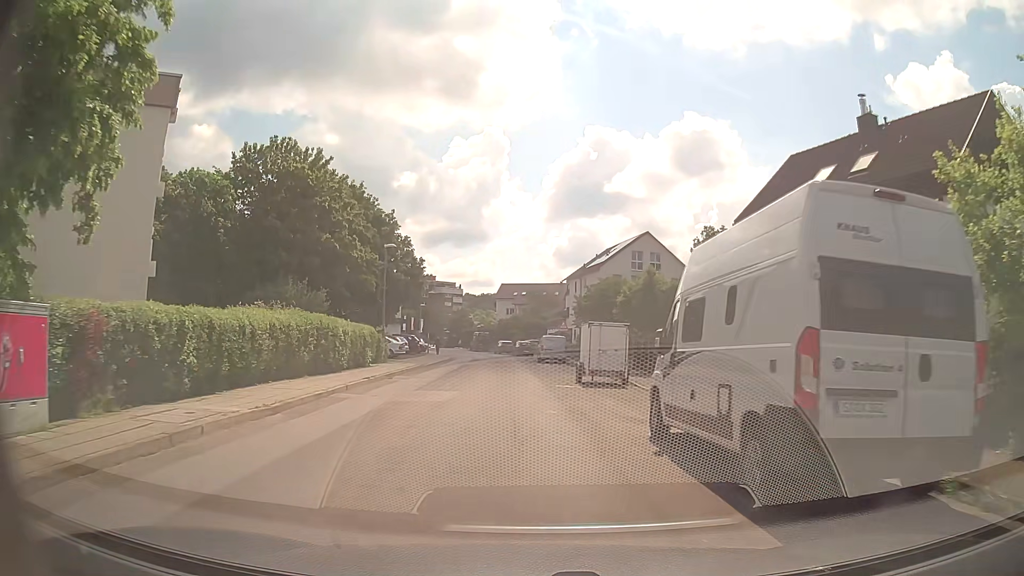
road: residential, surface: asphalt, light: Day
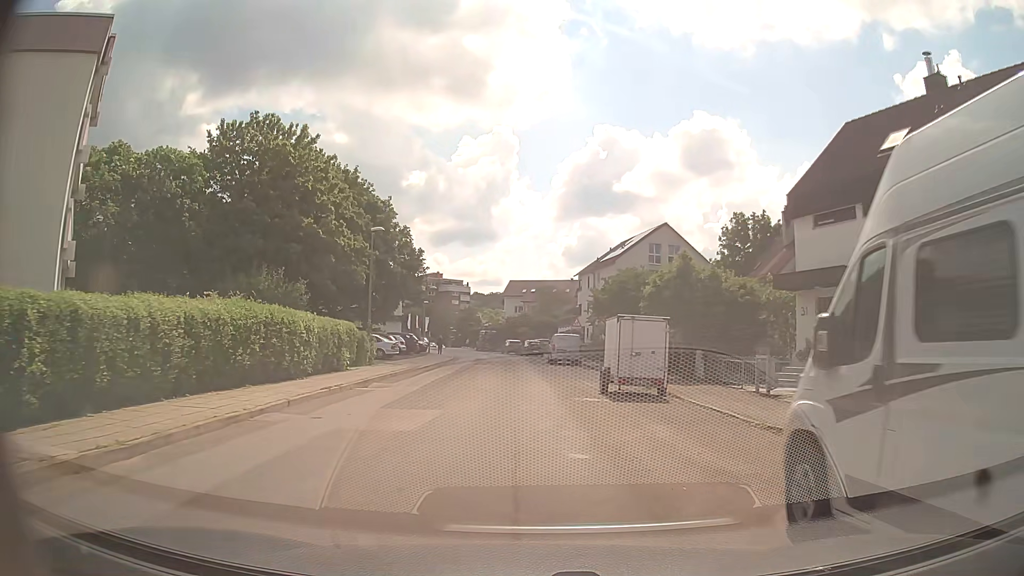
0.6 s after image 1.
(-0.1, +5.2) m; -2°
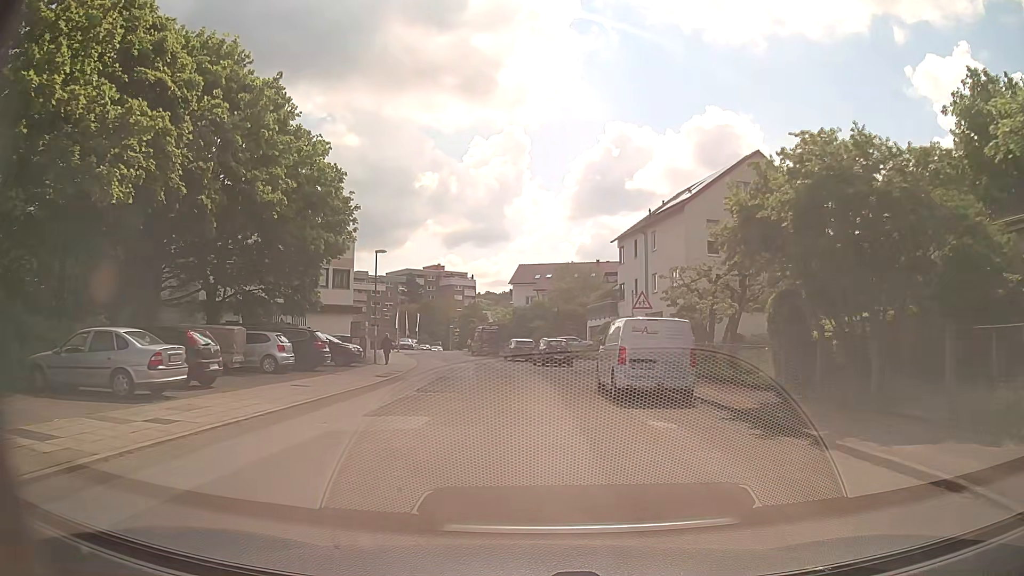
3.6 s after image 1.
(0.0, +26.4) m; 0°
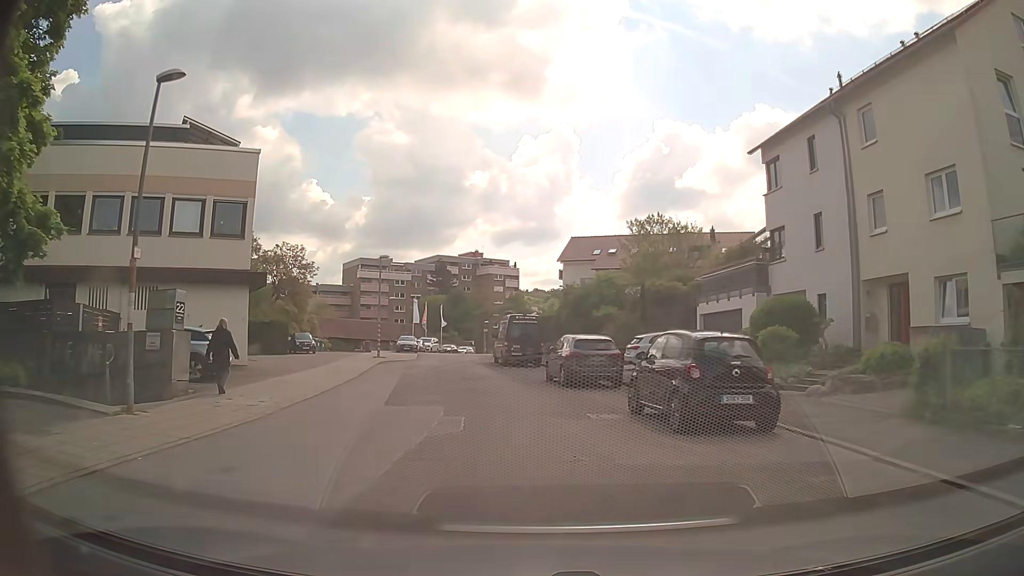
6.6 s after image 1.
(-0.8, +26.0) m; -5°
